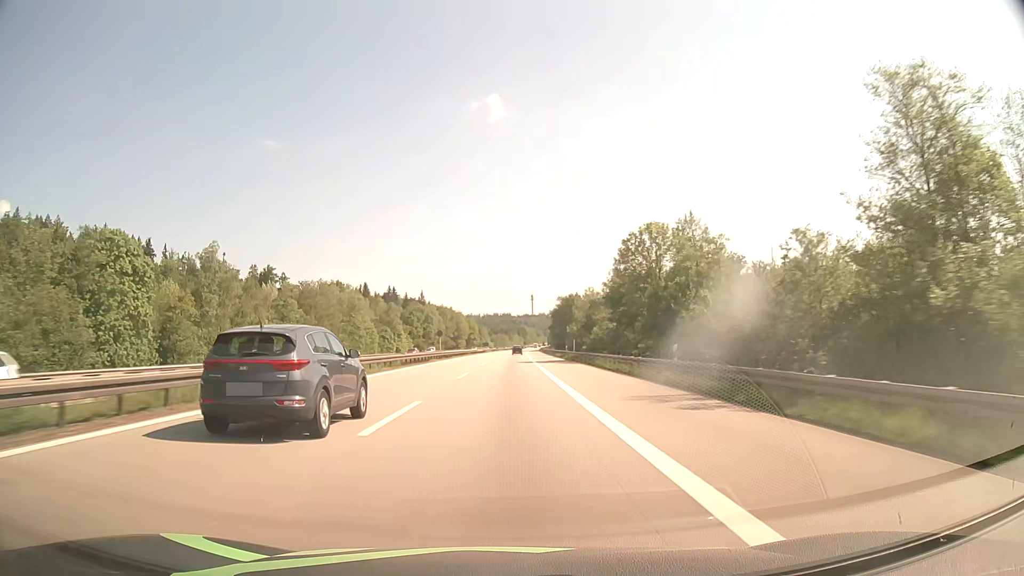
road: motorway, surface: asphalt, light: Day
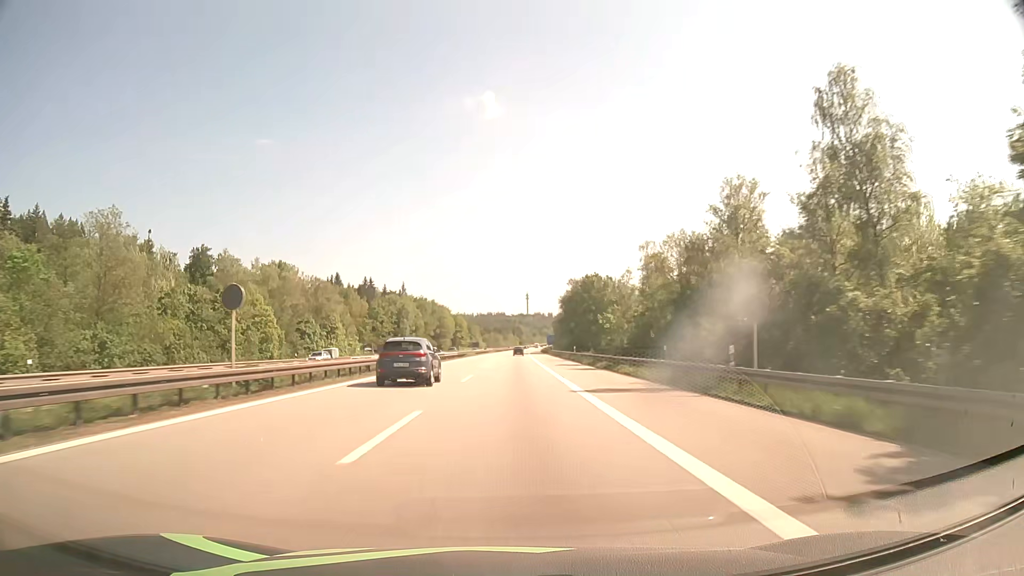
(+0.1, +56.0) m; 0°
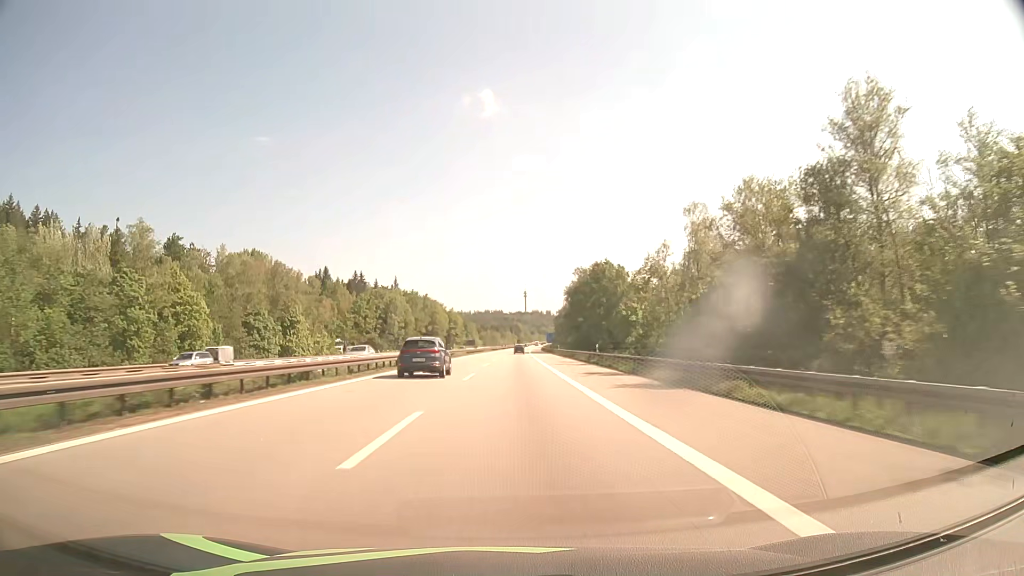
(0.0, +18.6) m; 0°
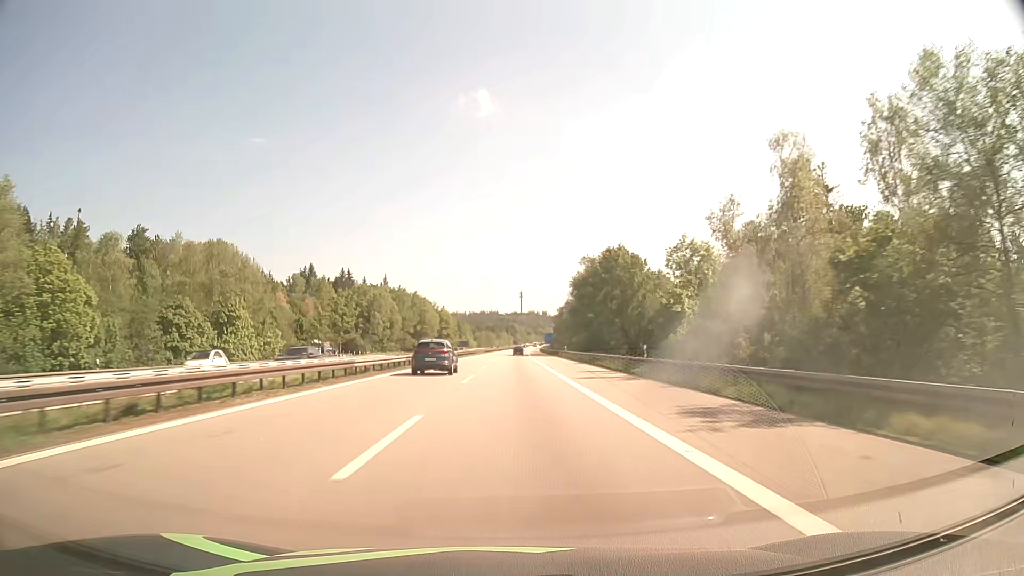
(0.0, +18.6) m; 0°
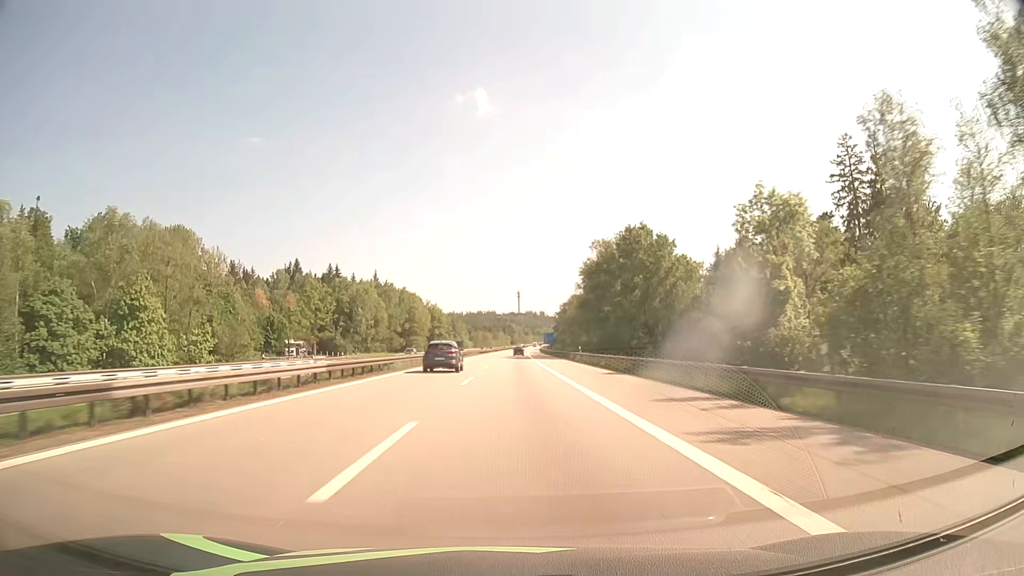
(0.0, +18.6) m; 0°
